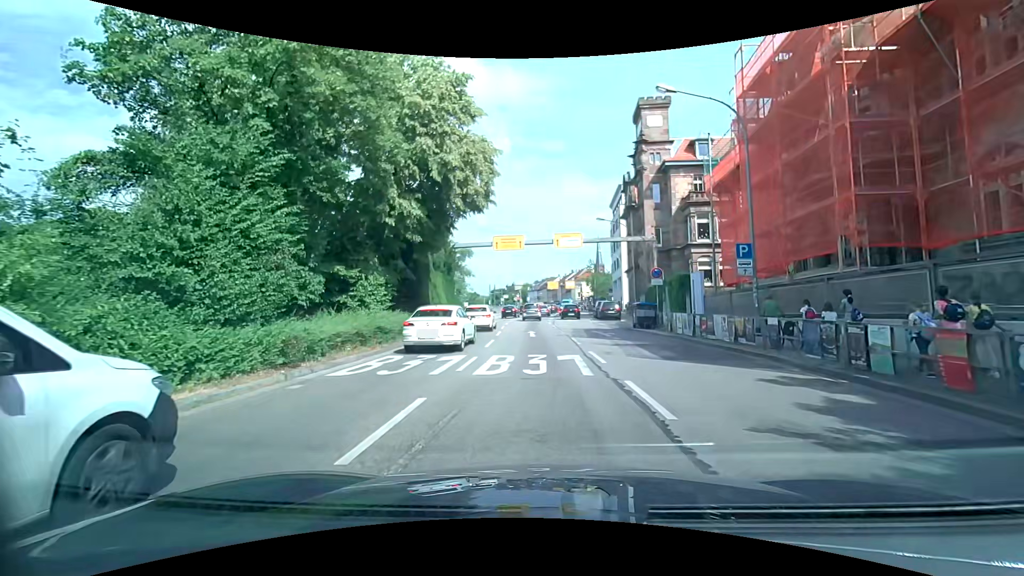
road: primary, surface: asphalt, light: Day
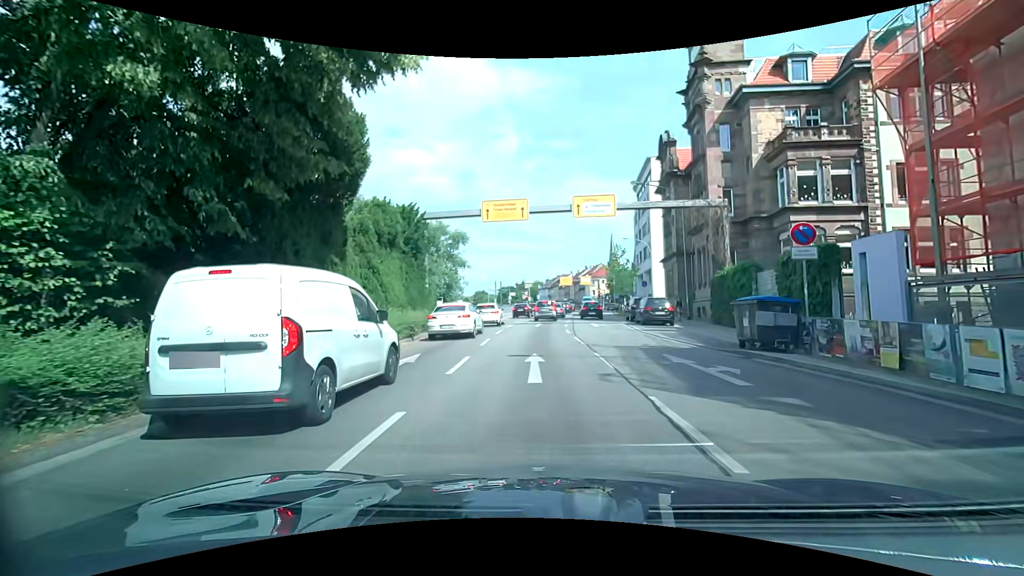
(-0.3, +13.8) m; -2°
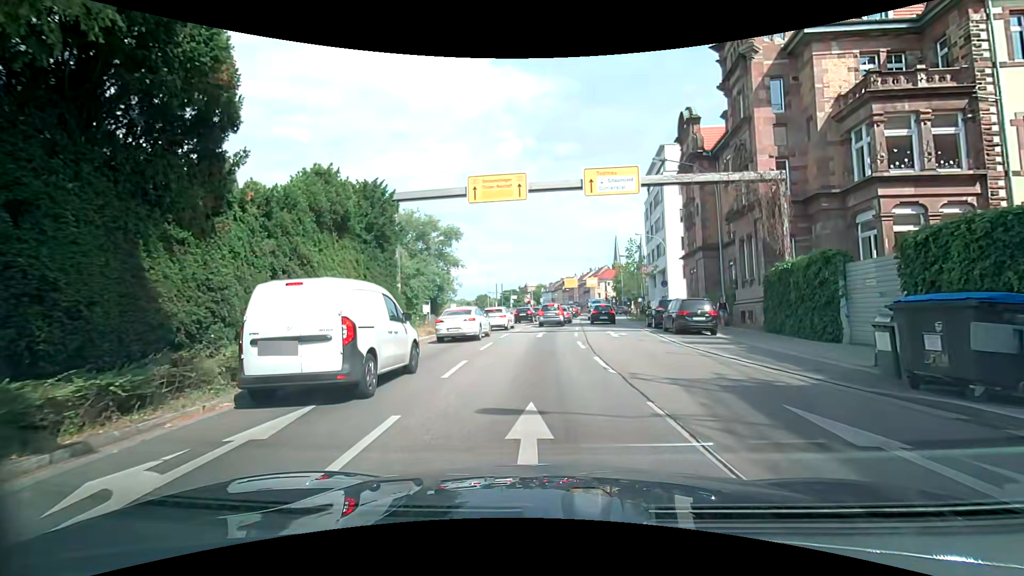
(0.0, +6.3) m; -2°
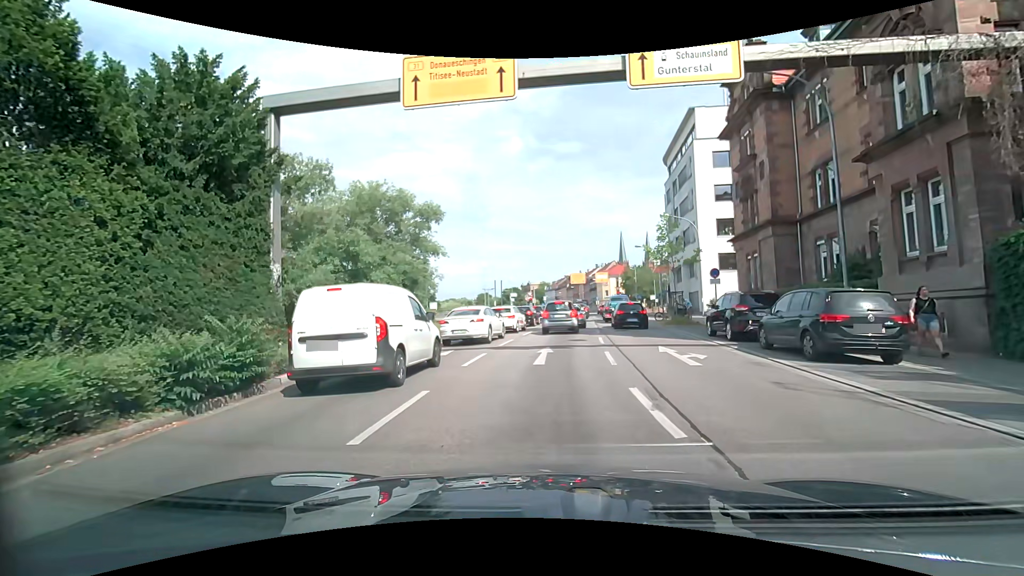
(+0.1, +10.7) m; +2°
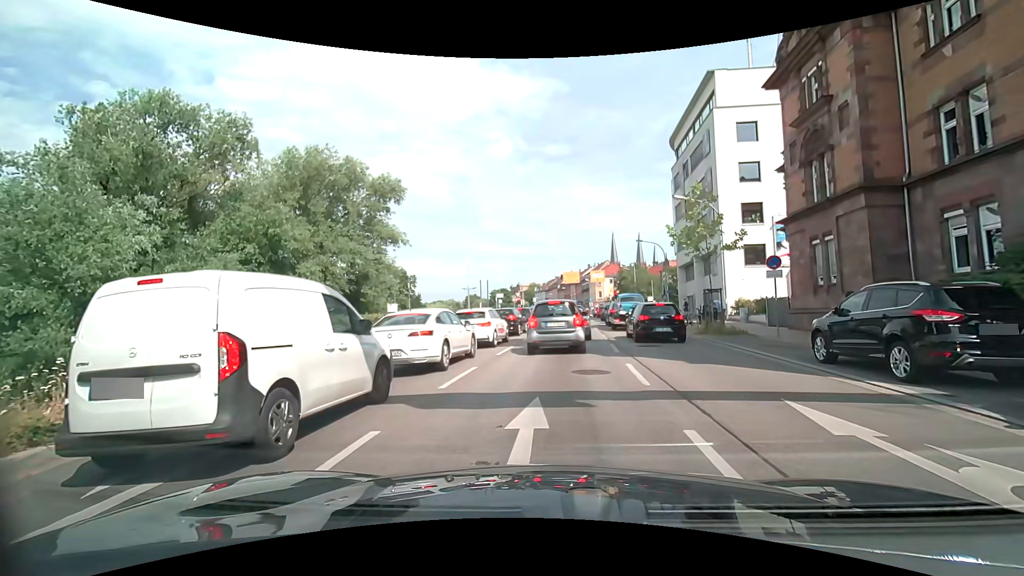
(-0.1, +8.5) m; -1°
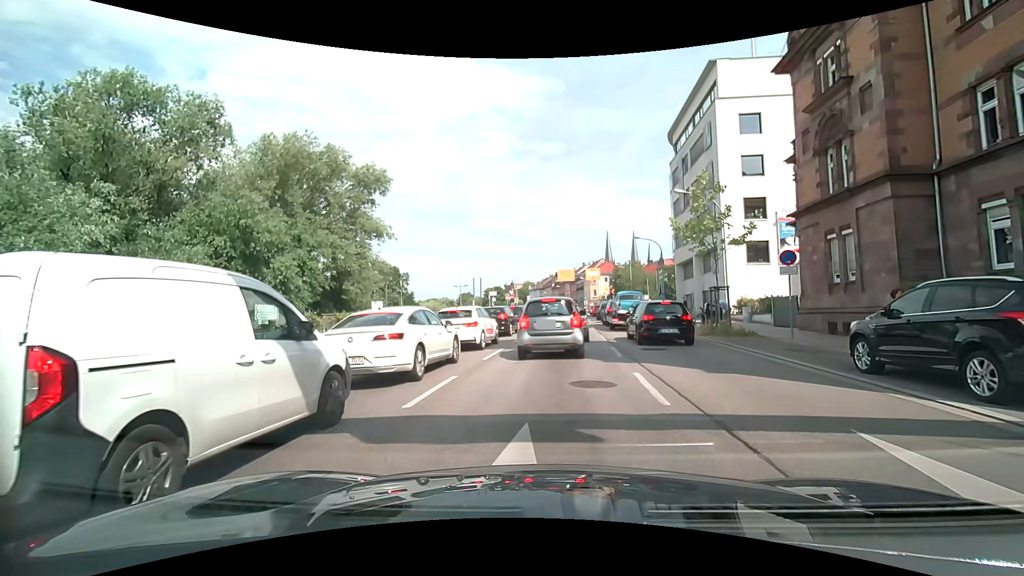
(0.0, +1.7) m; +3°
